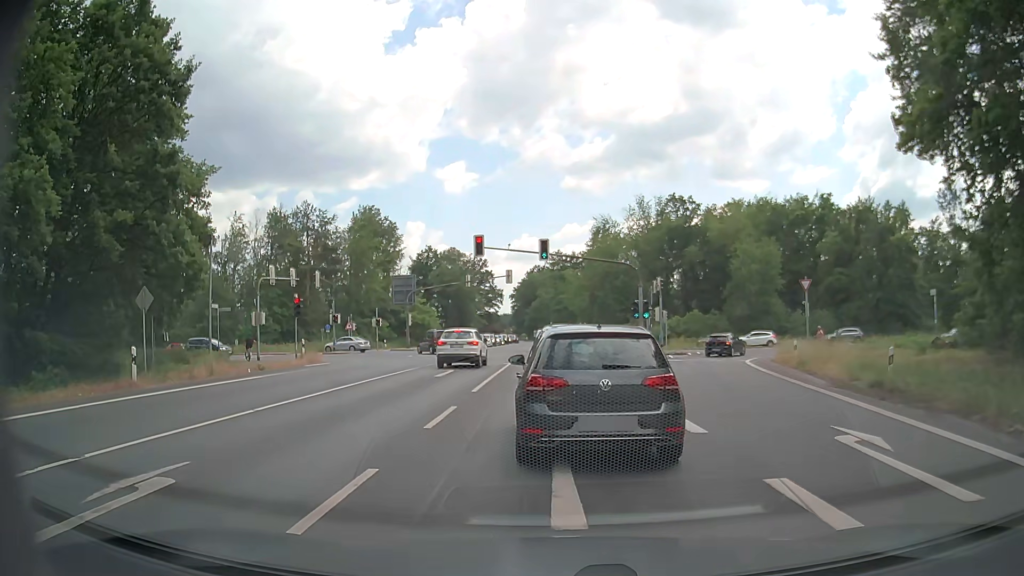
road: primary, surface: asphalt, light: Day
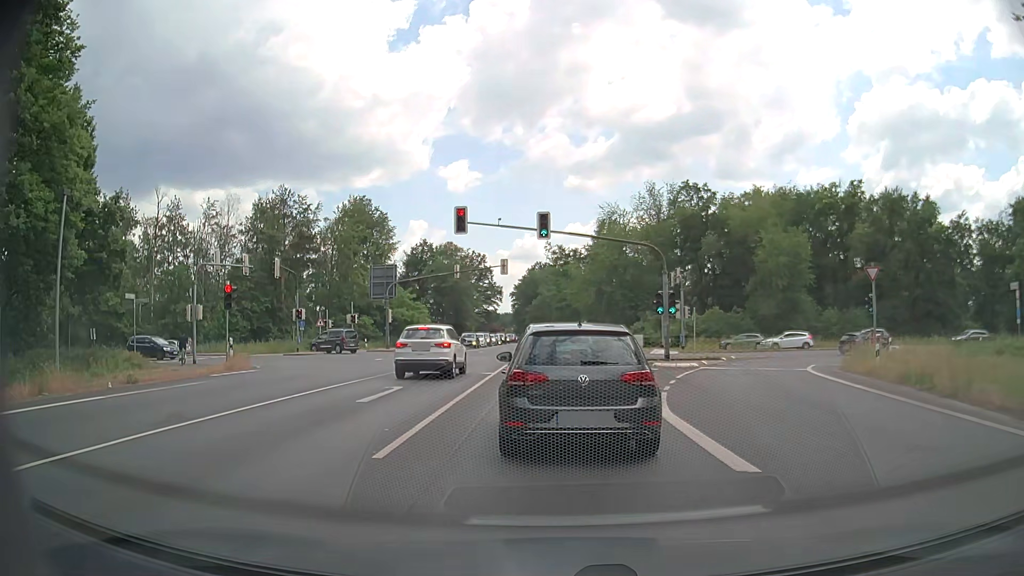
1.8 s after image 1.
(-0.1, +9.2) m; 0°
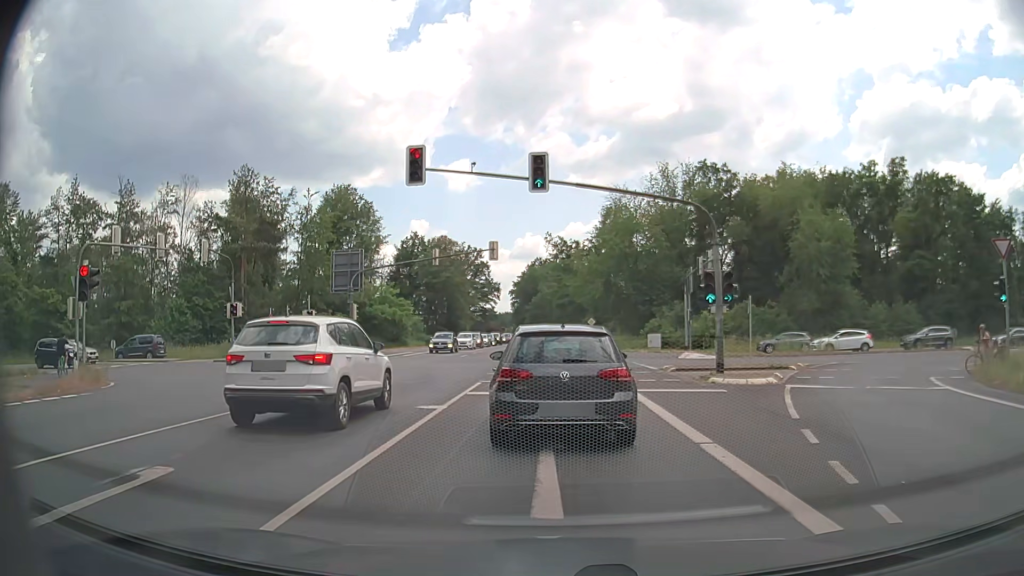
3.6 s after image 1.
(-0.1, +10.9) m; -1°
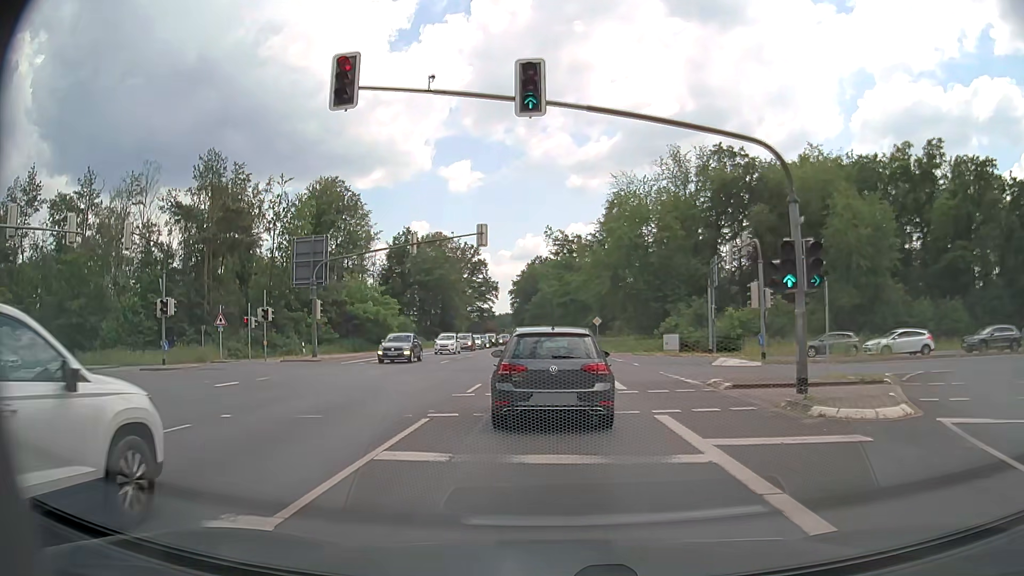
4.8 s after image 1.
(+0.1, +8.0) m; 0°
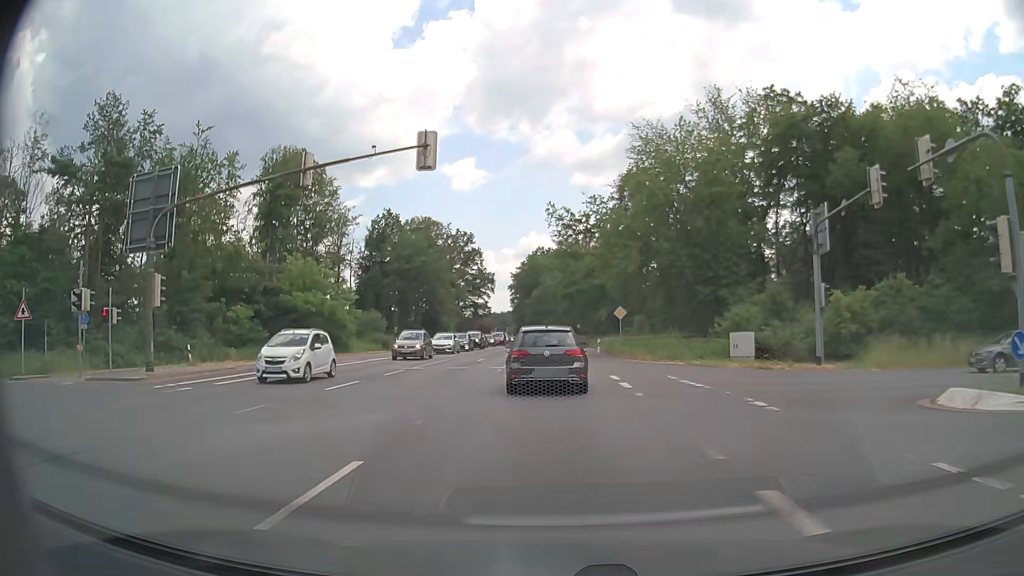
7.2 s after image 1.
(-0.1, +18.5) m; 0°
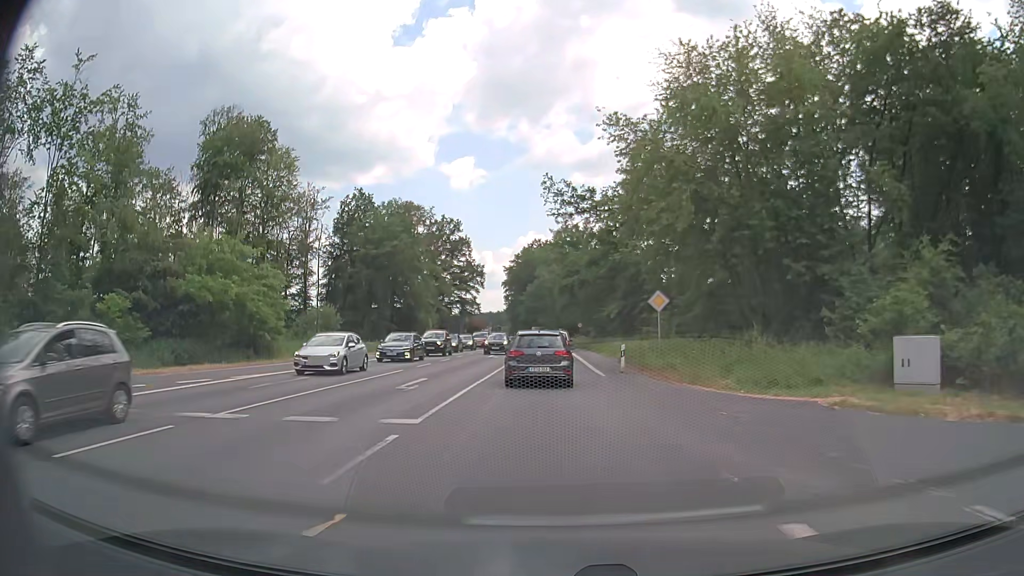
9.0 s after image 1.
(-0.1, +16.5) m; 0°
(0, +10) (0, +20) (0, +30) (0, +40) (0, +50) (0, +60) (0, +70) (-1, +80) (-1, +90) (-2, +100) m
